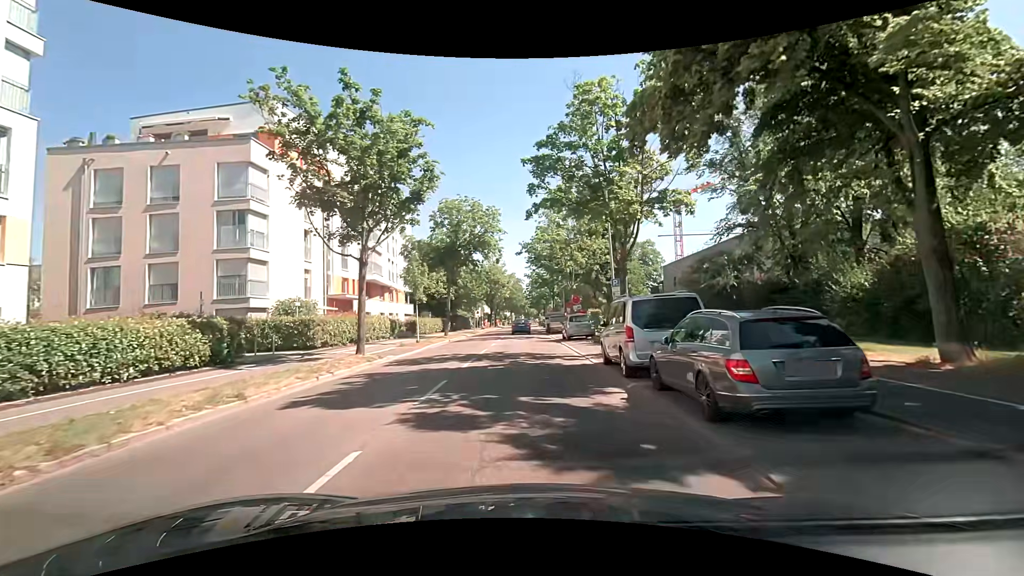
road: tertiary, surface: asphalt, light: Day
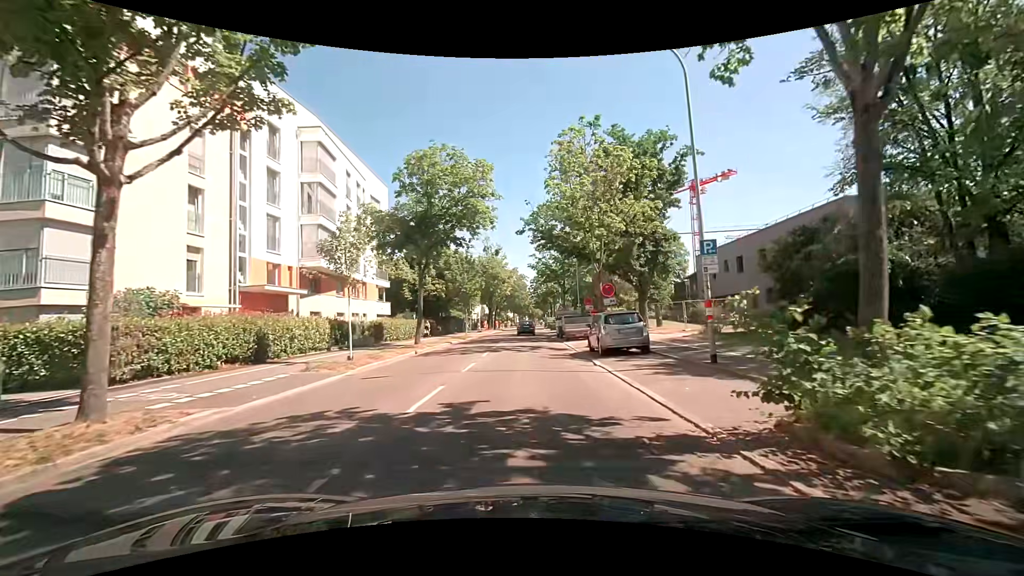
(-0.1, +12.9) m; 0°
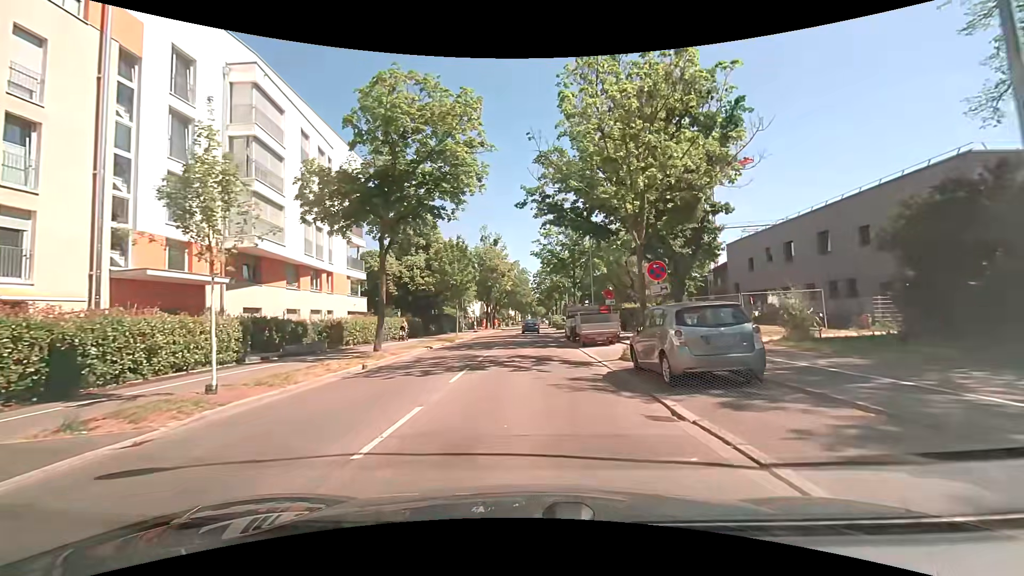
(-0.1, +8.5) m; -1°
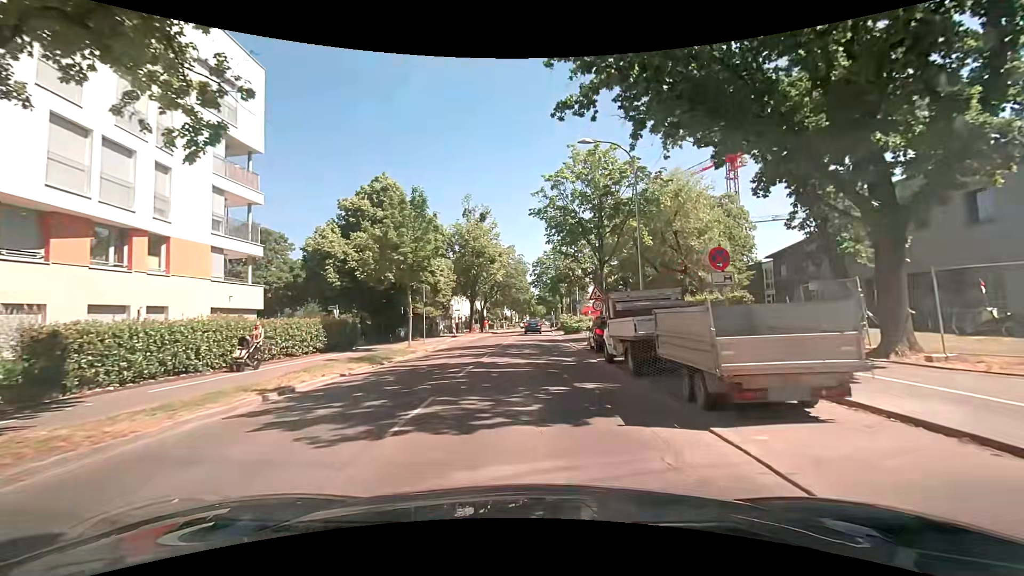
(-0.1, +17.1) m; 0°
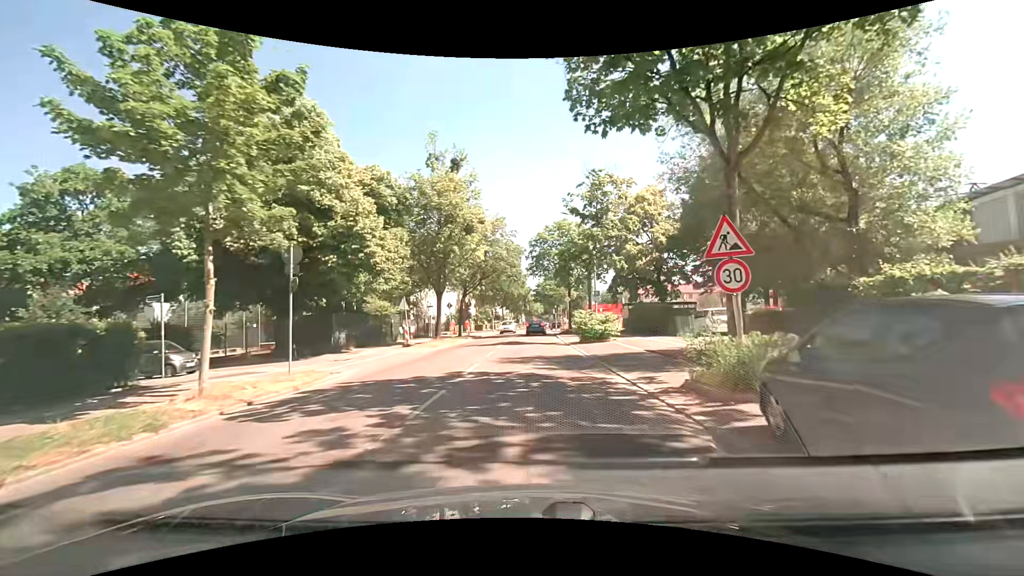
(-0.2, +17.1) m; -1°
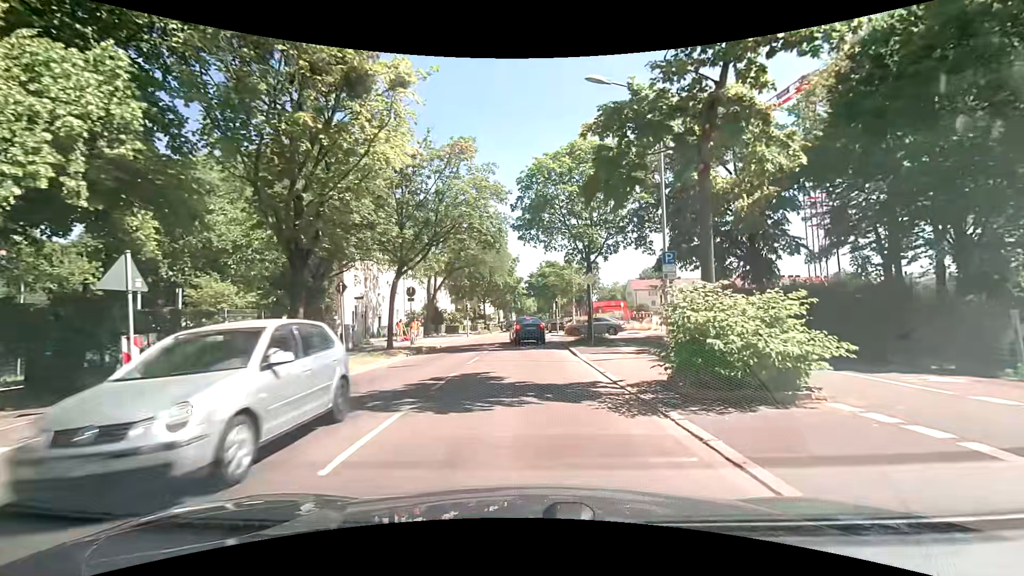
(+0.3, +20.2) m; 0°
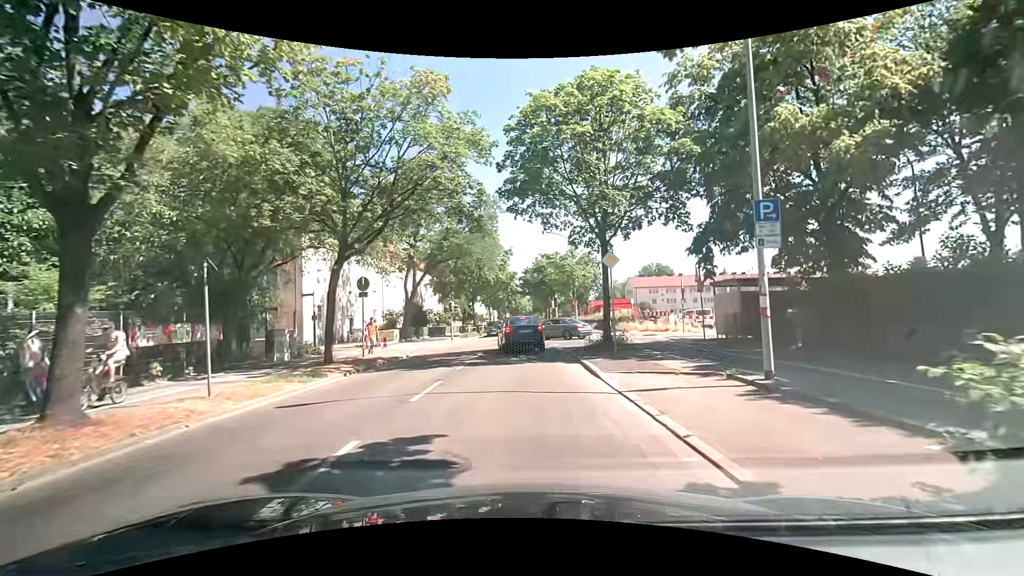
(+0.1, +6.8) m; +1°
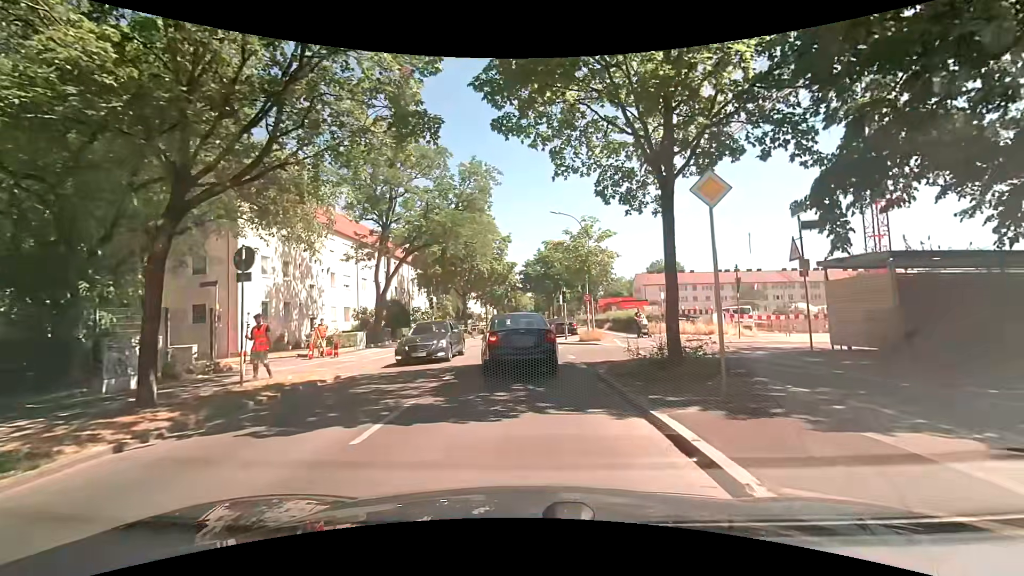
(+0.1, +8.2) m; -1°
